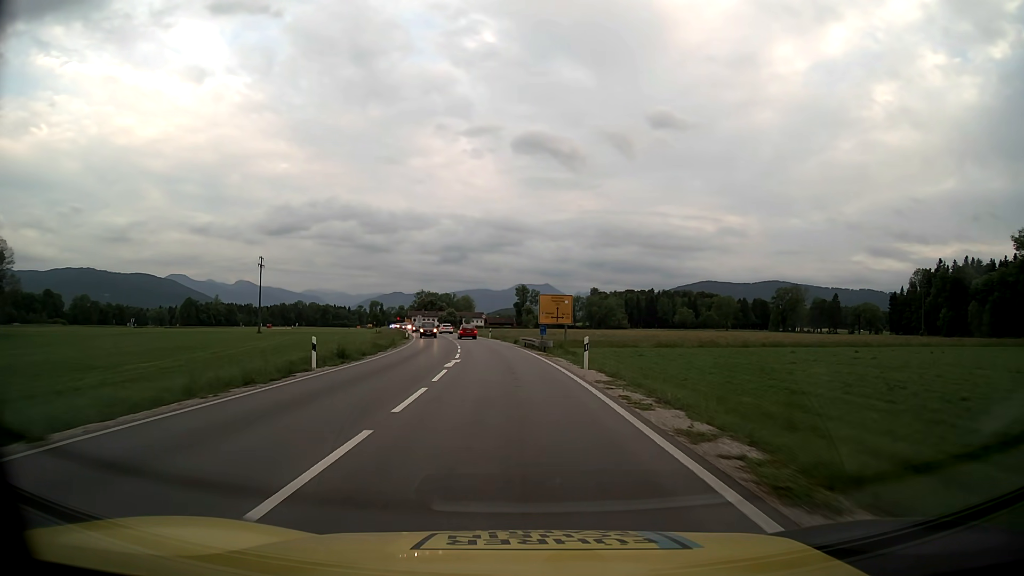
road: primary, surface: asphalt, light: Day
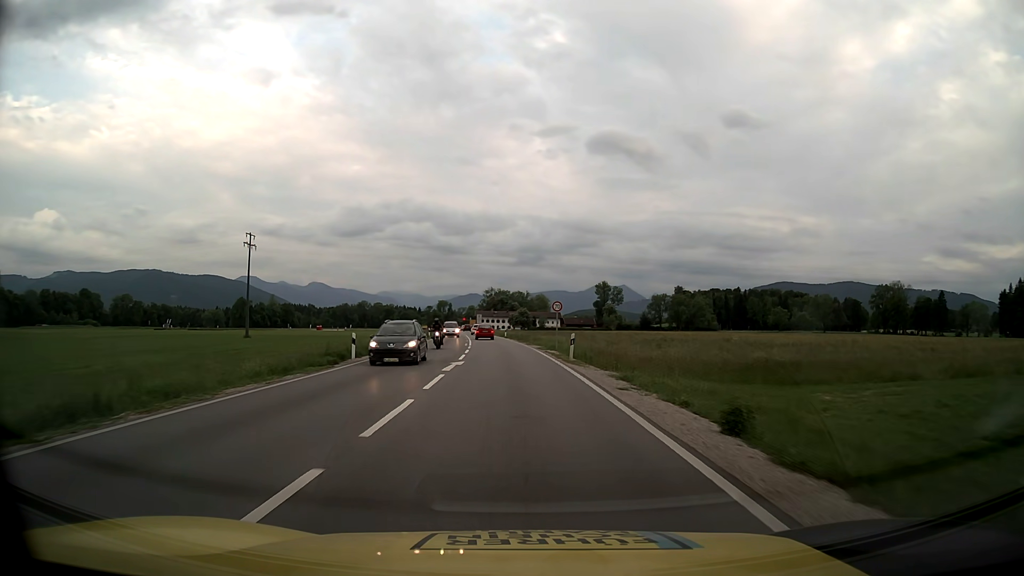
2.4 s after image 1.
(-2.5, +44.9) m; -6°
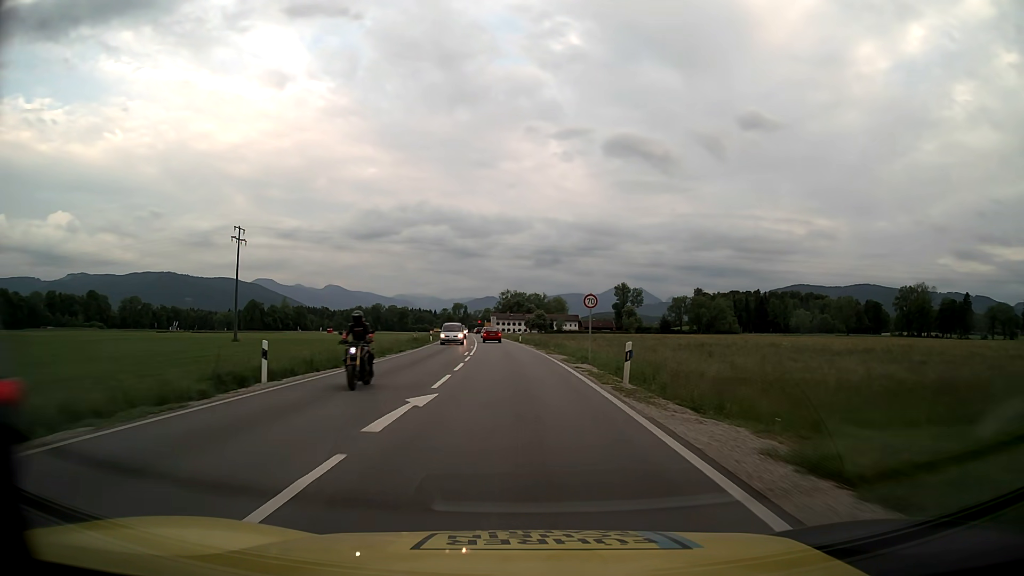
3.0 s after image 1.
(-0.1, +11.3) m; -1°
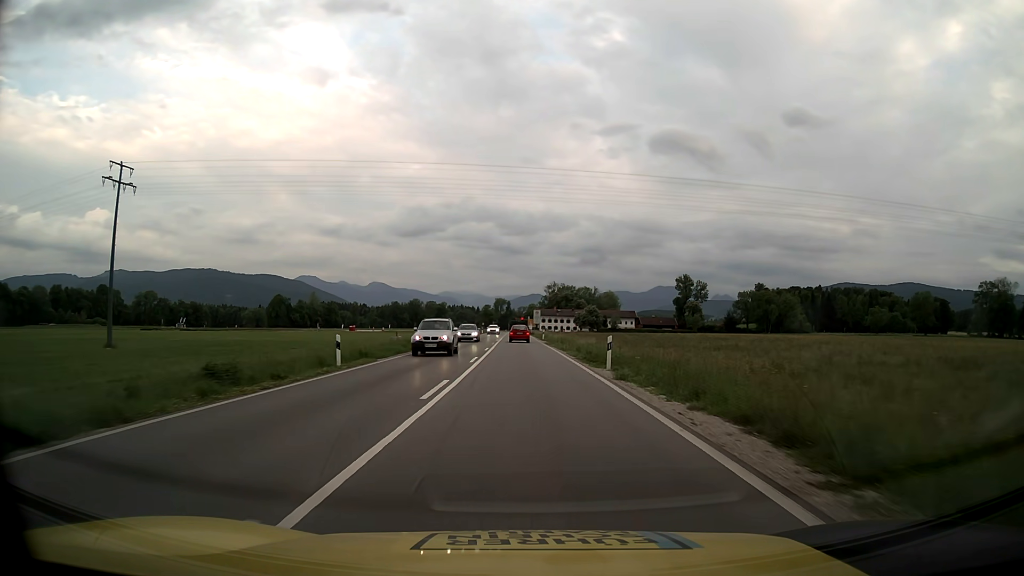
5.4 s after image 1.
(-1.7, +44.7) m; -4°
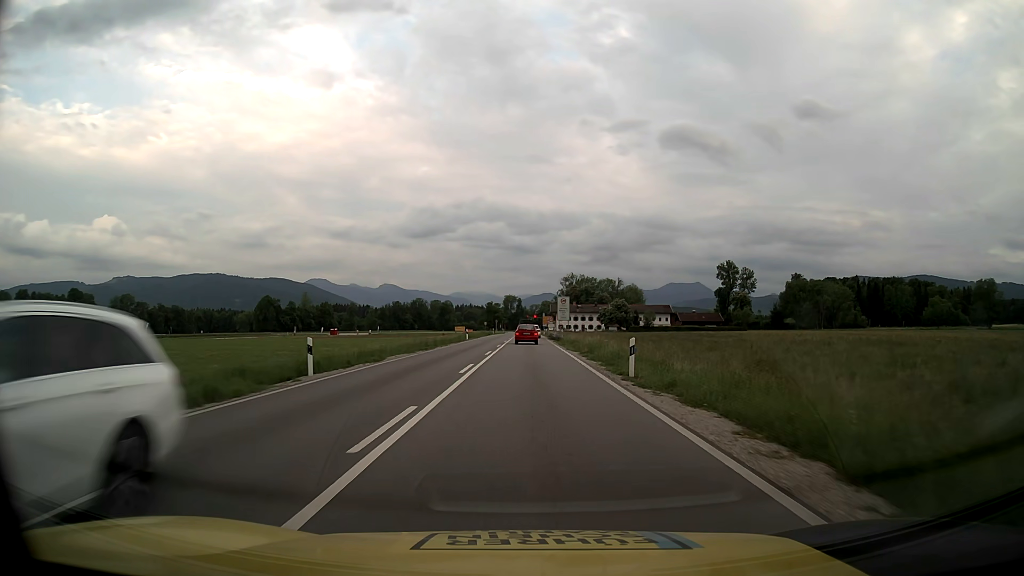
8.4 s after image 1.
(-0.7, +53.3) m; -1°
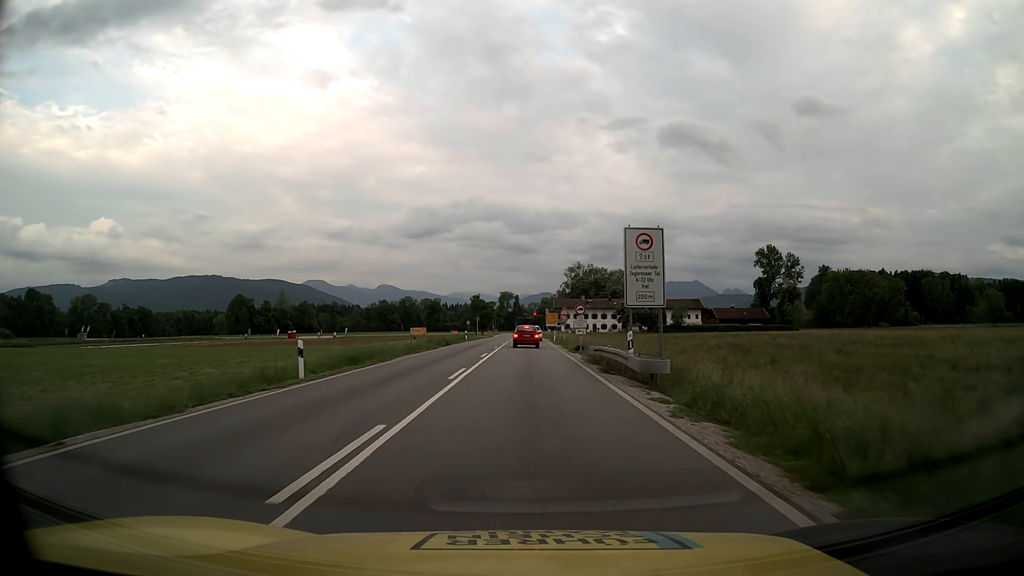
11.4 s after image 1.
(+0.1, +50.1) m; 0°
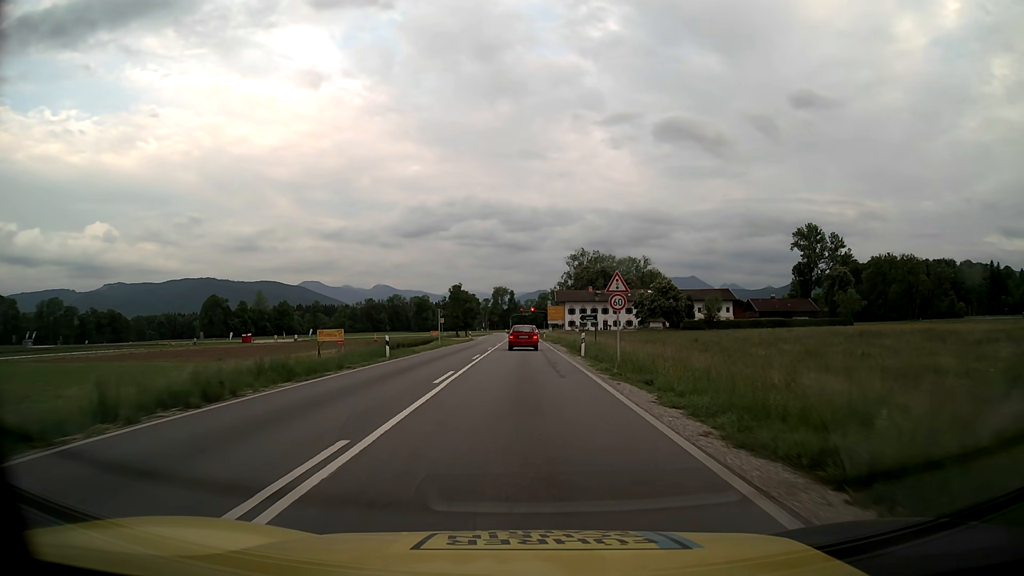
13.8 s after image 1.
(+0.1, +37.2) m; 0°
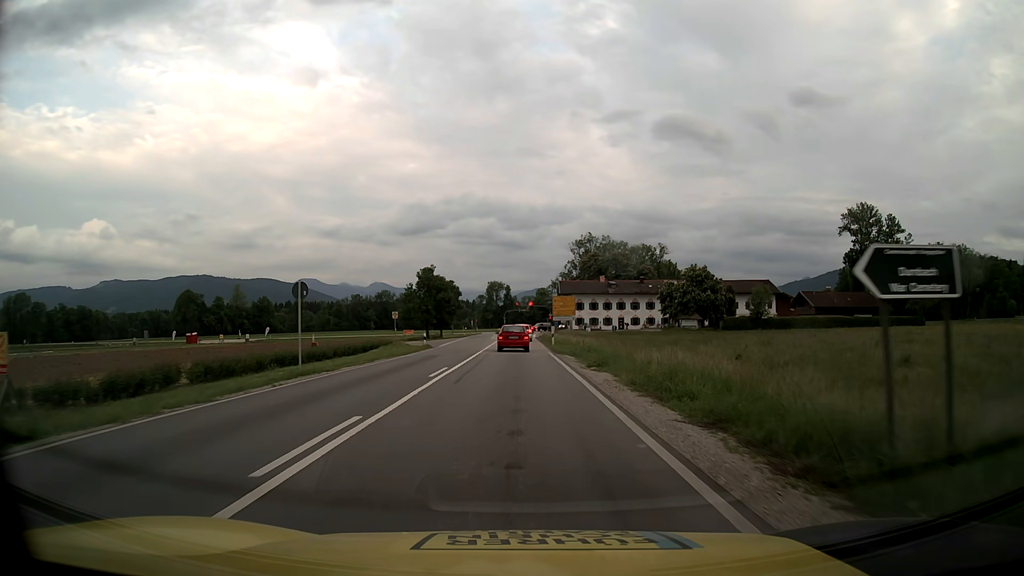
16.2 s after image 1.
(0.0, +33.8) m; 0°
(0, +10) (0, +20) (0, +30) (0, +40) (-1, +50) (-1, +60) (-1, +70) (-1, +80) (-1, +90) (-1, +100) m
